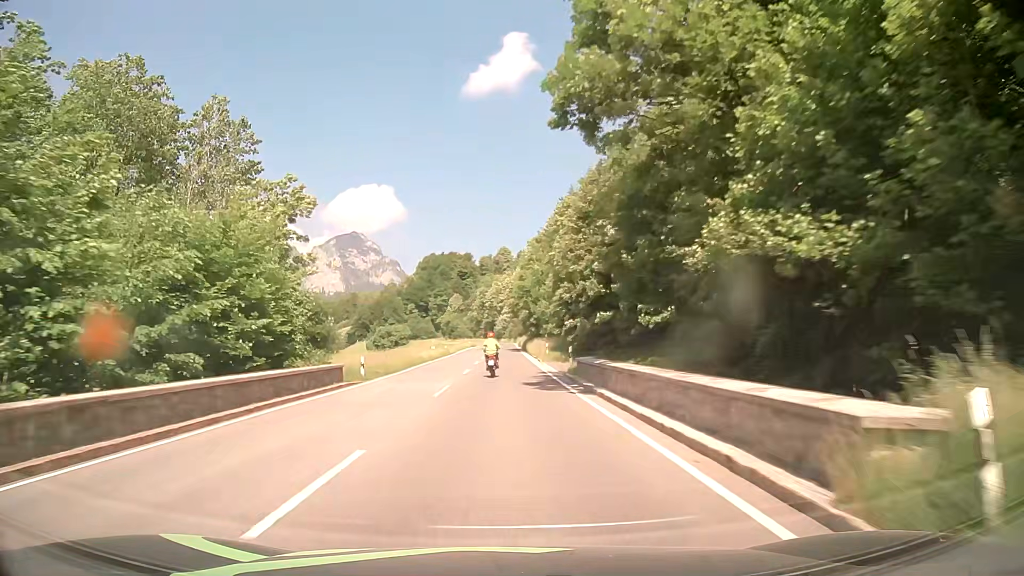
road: primary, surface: asphalt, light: Day
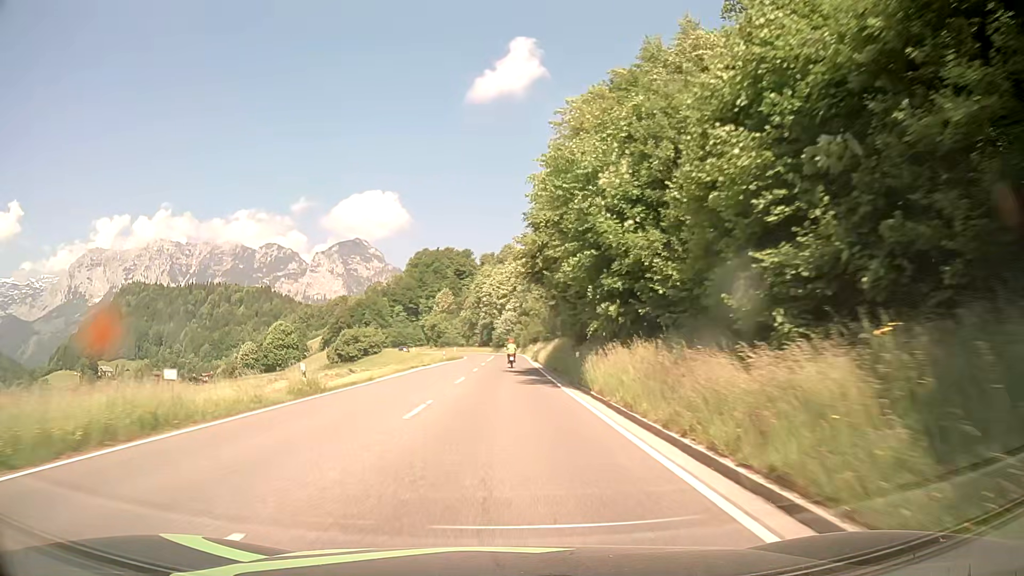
(-0.4, +53.4) m; -1°
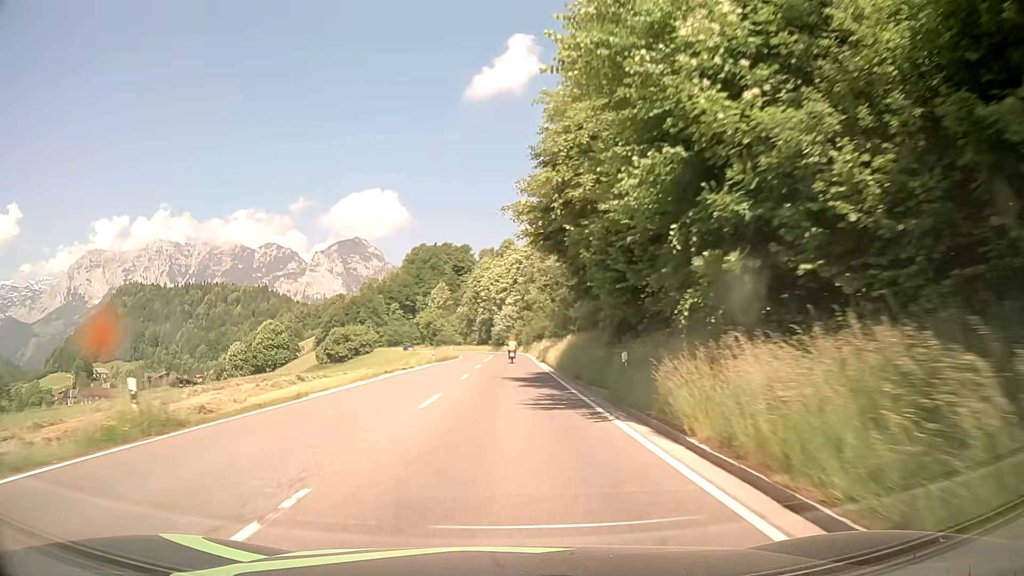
(+0.1, +10.7) m; +1°
